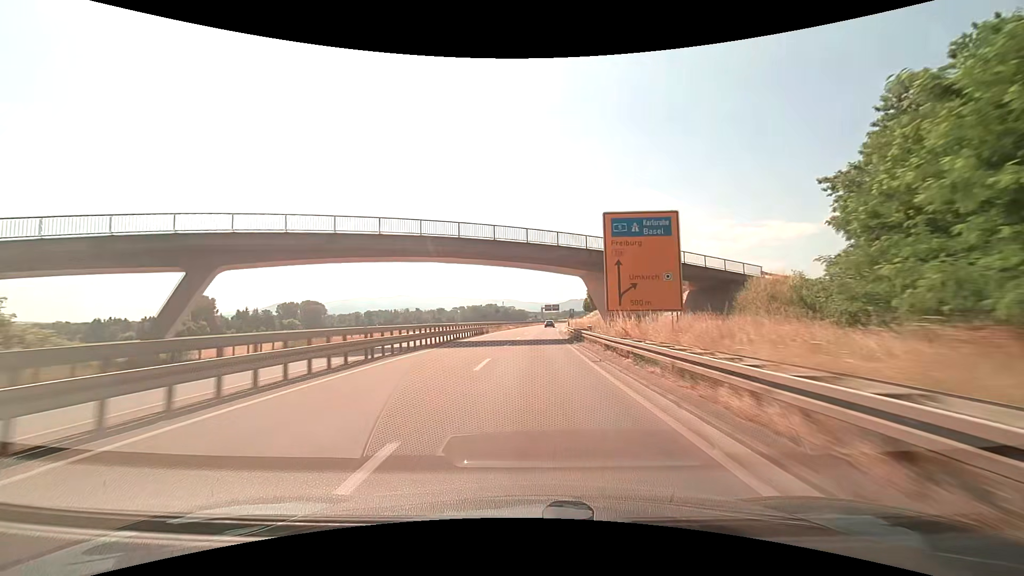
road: trunk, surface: asphalt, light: Day
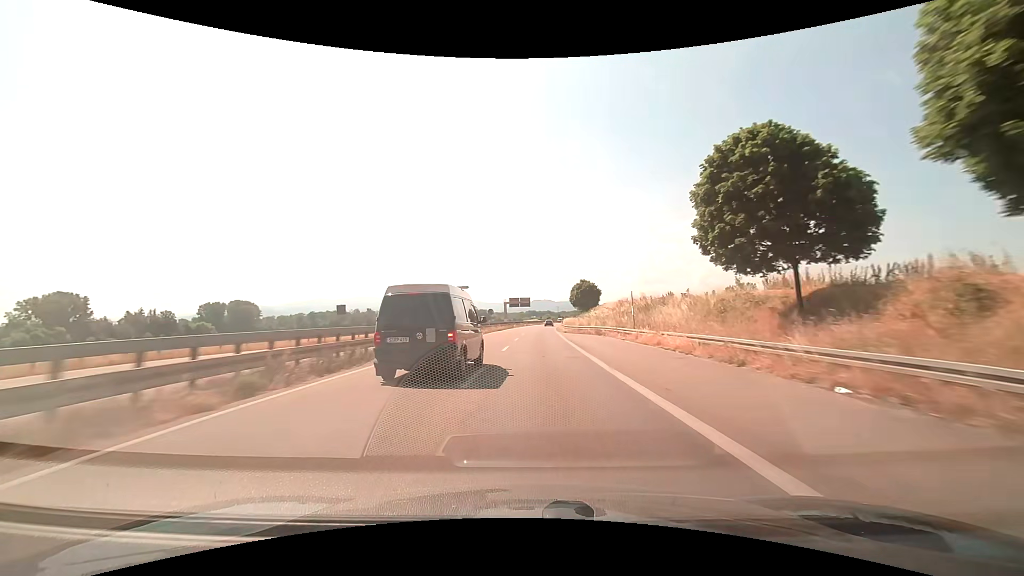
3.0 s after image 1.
(+2.0, +75.5) m; +4°
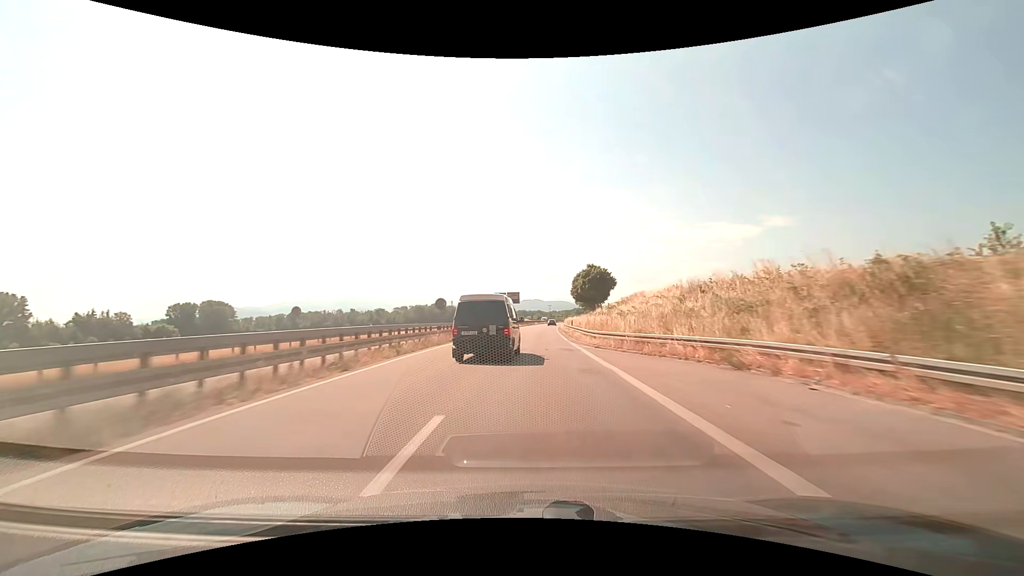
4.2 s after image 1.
(+0.6, +30.6) m; +2°
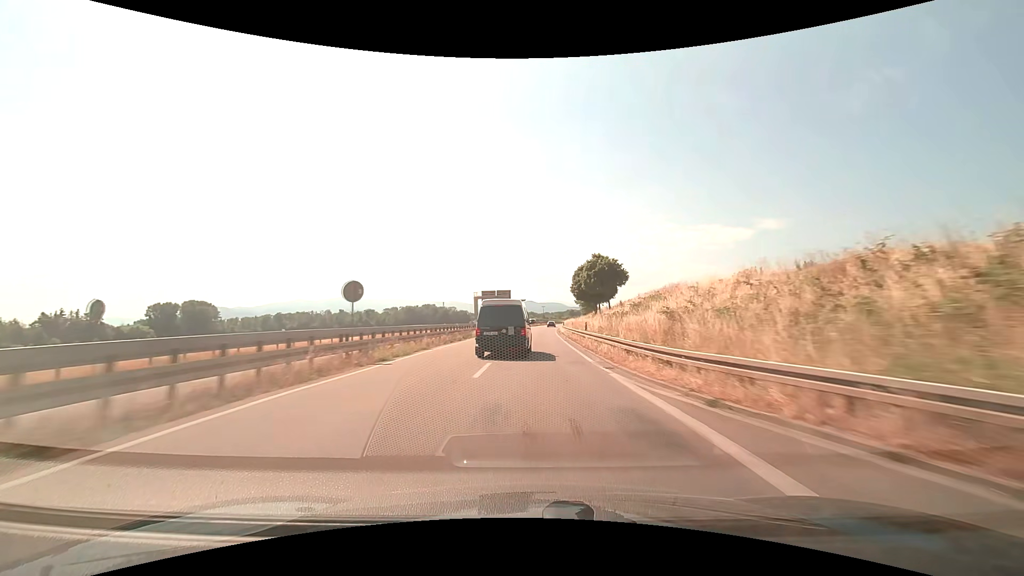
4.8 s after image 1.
(+0.1, +15.3) m; +1°
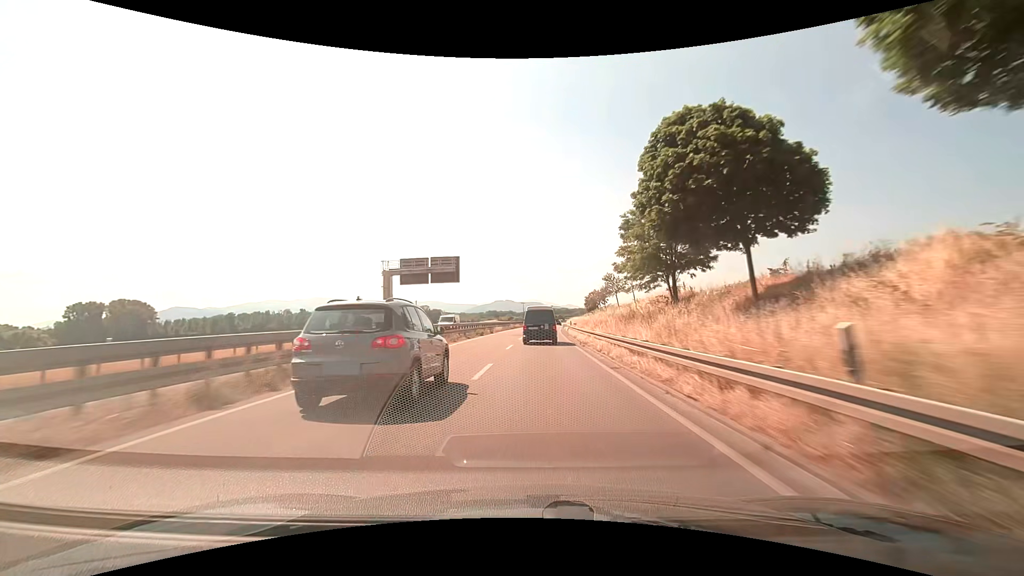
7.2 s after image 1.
(+1.4, +60.2) m; +2°
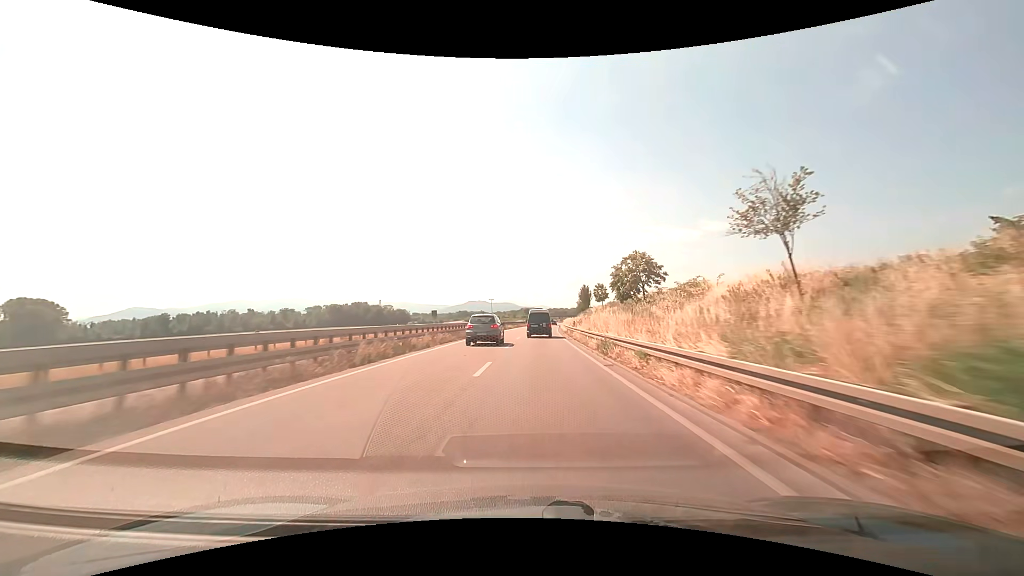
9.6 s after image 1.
(+1.6, +59.2) m; +3°
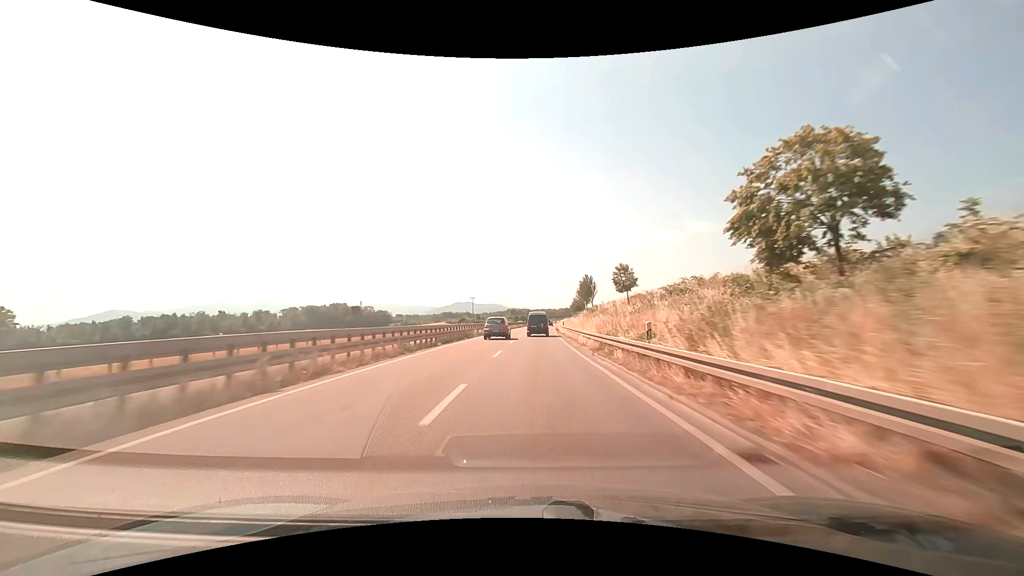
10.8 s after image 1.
(+0.4, +29.2) m; +2°
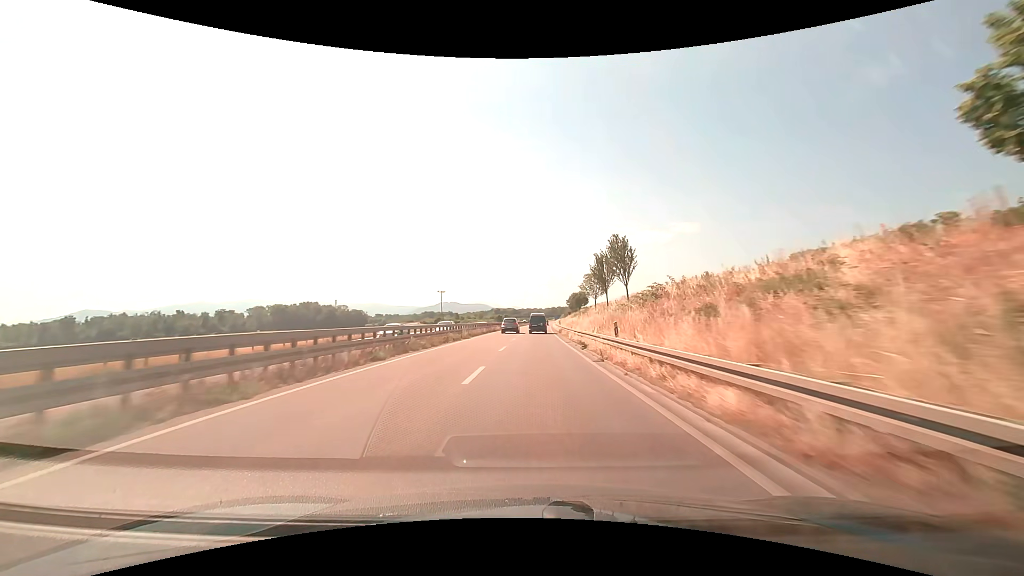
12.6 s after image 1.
(+0.7, +43.9) m; +2°
(0, +10) (0, +20) (0, +30) (0, +40) (+1, +50) (+1, +60) (+1, +70) (+2, +80) (+2, +90) (+3, +100) m
